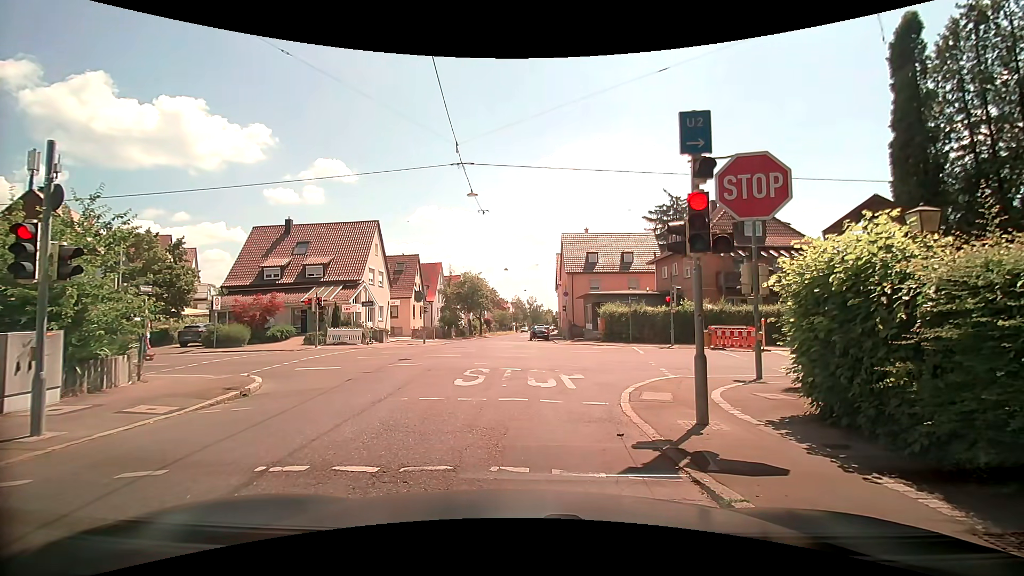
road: tertiary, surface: asphalt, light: Day
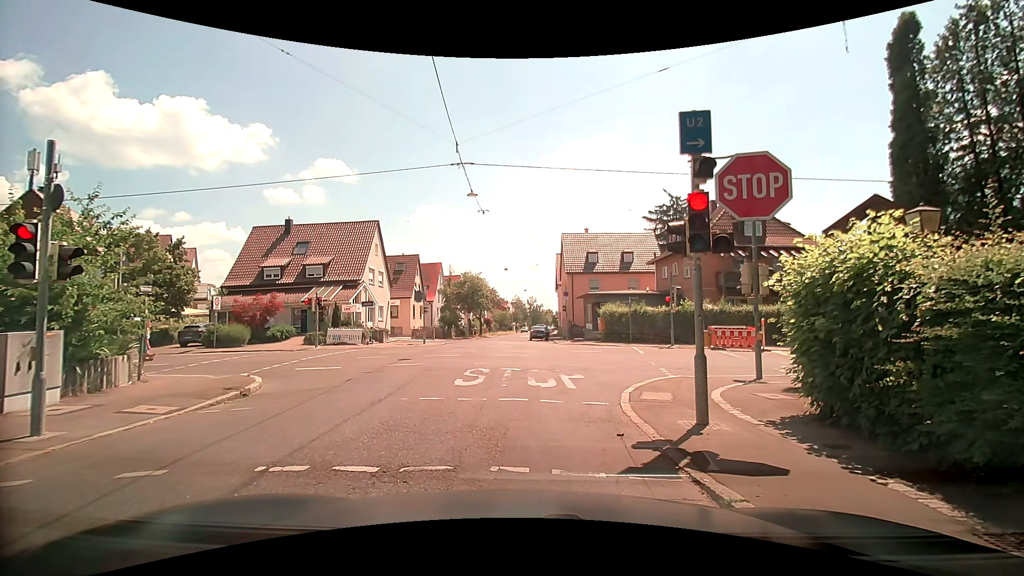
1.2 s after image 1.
(0.0, 0.0) m; 0°
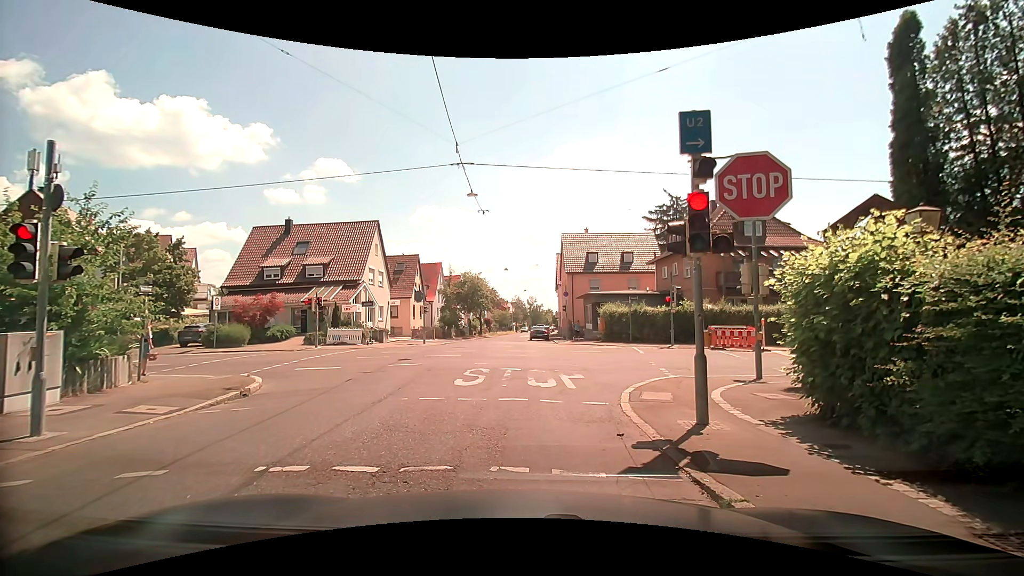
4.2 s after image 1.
(0.0, 0.0) m; 0°
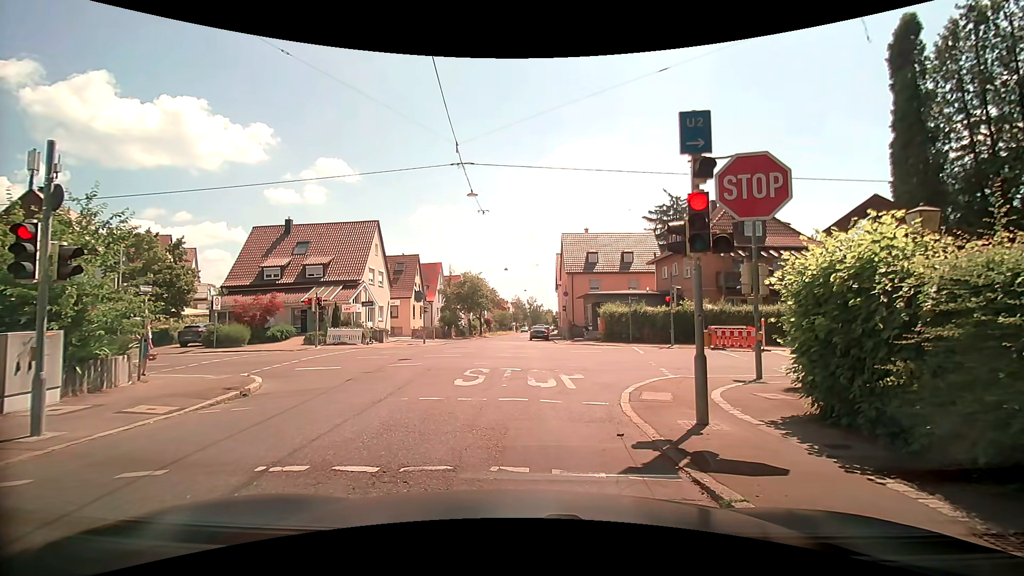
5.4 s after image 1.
(0.0, 0.0) m; 0°
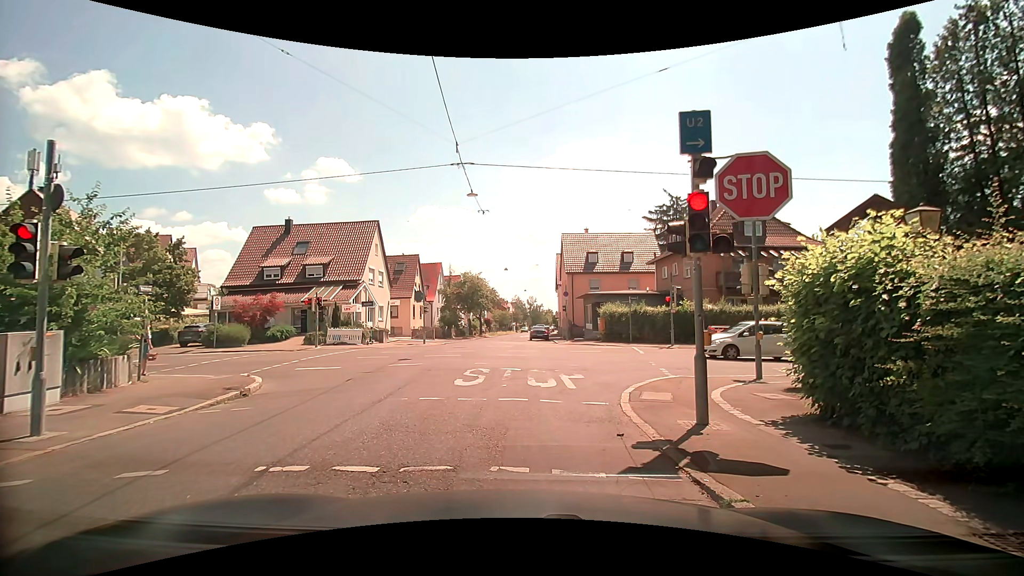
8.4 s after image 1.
(0.0, 0.0) m; 0°
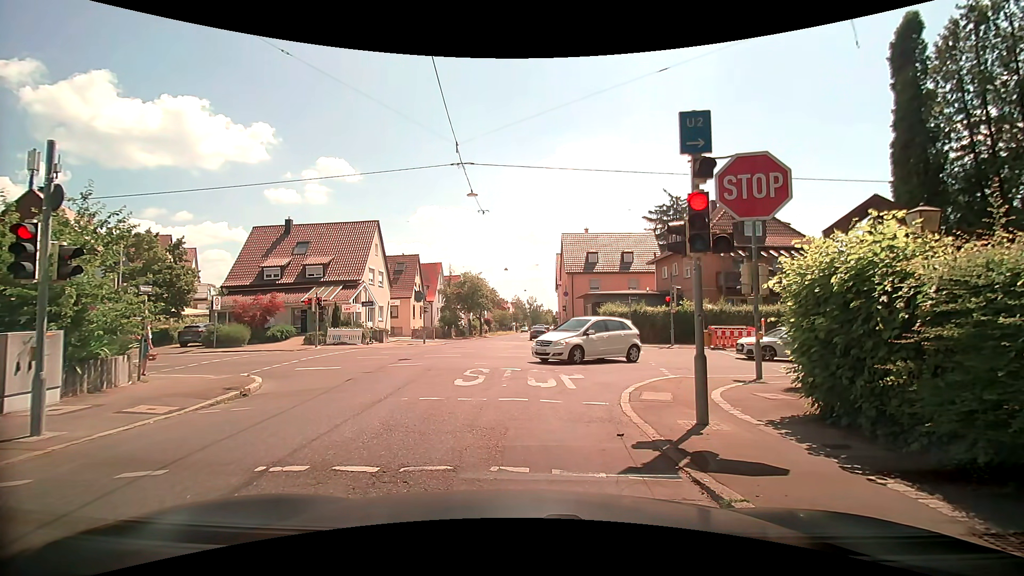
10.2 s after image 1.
(0.0, 0.0) m; 0°
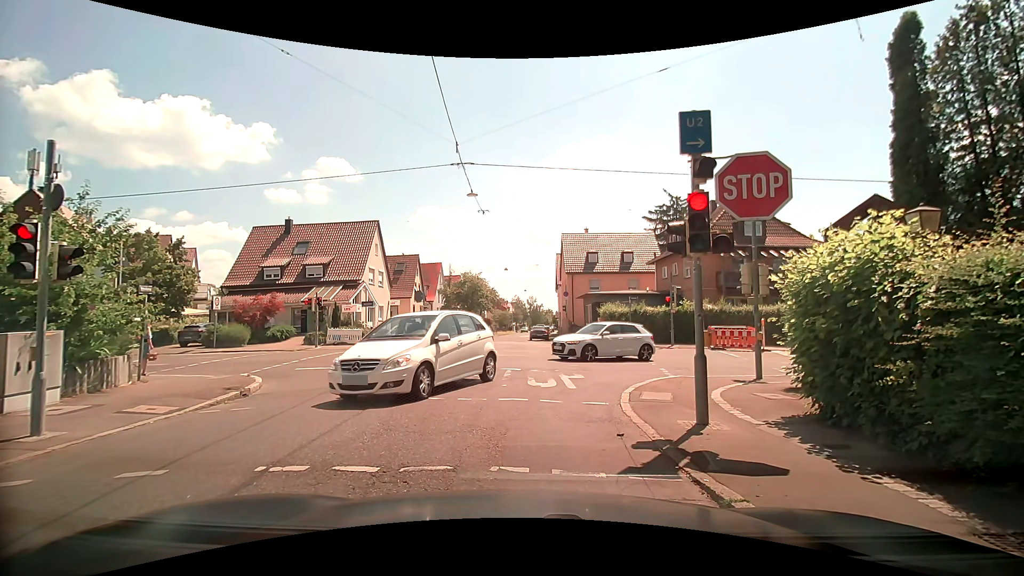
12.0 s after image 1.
(0.0, 0.0) m; 0°
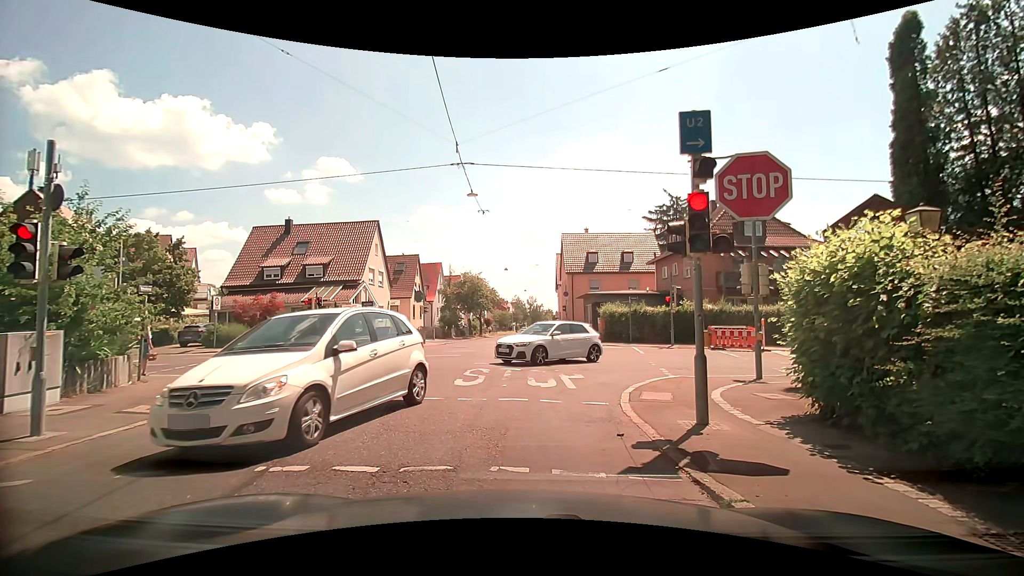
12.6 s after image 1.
(0.0, 0.0) m; 0°
